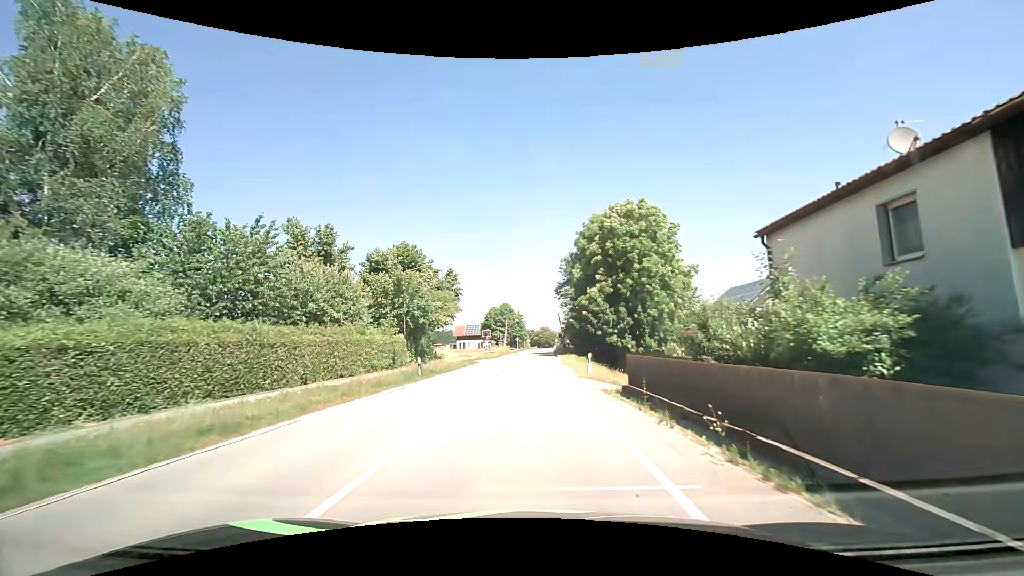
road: secondary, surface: asphalt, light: Day
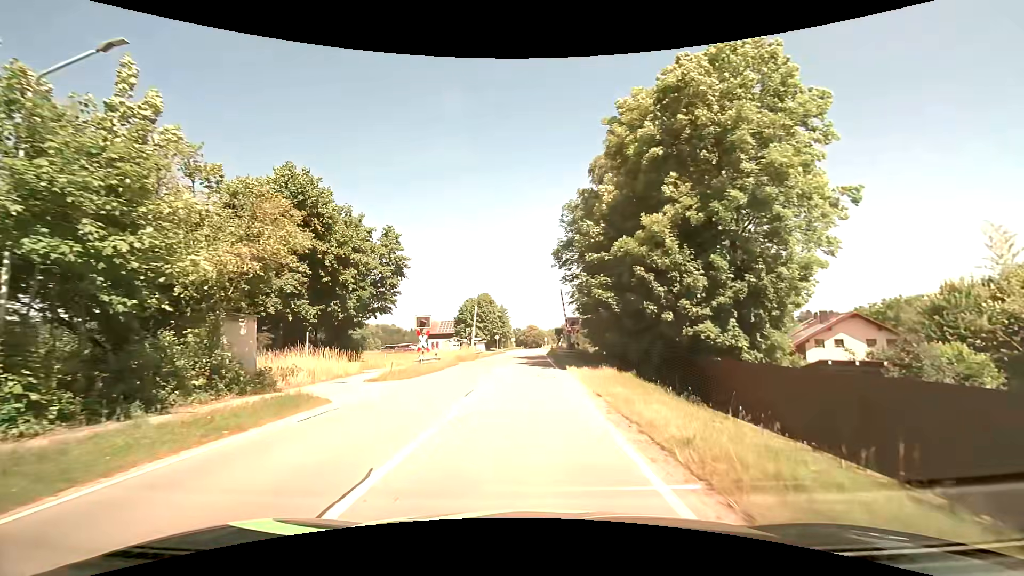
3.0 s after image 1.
(0.0, +27.8) m; +1°
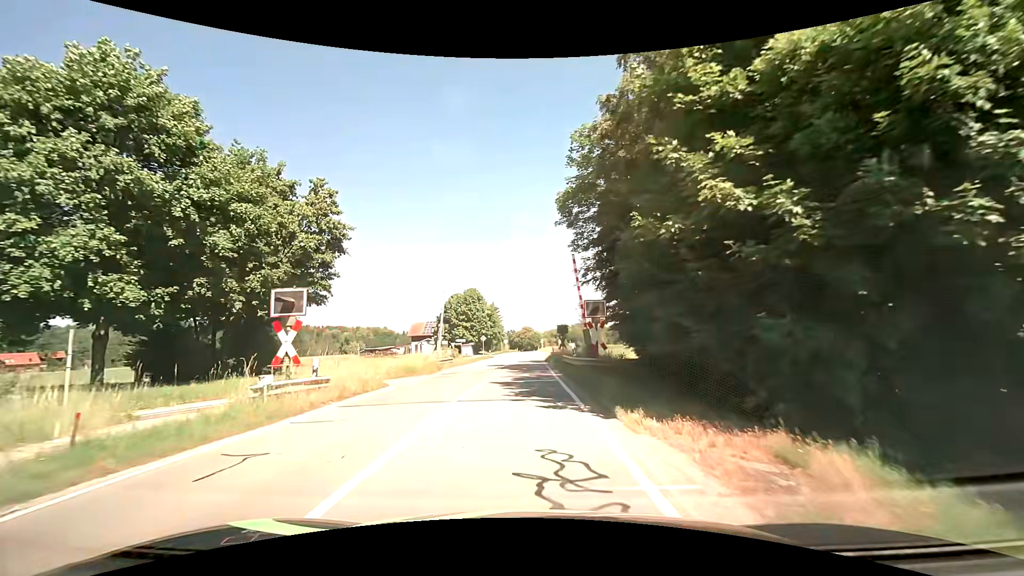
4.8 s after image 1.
(+0.1, +15.3) m; +1°
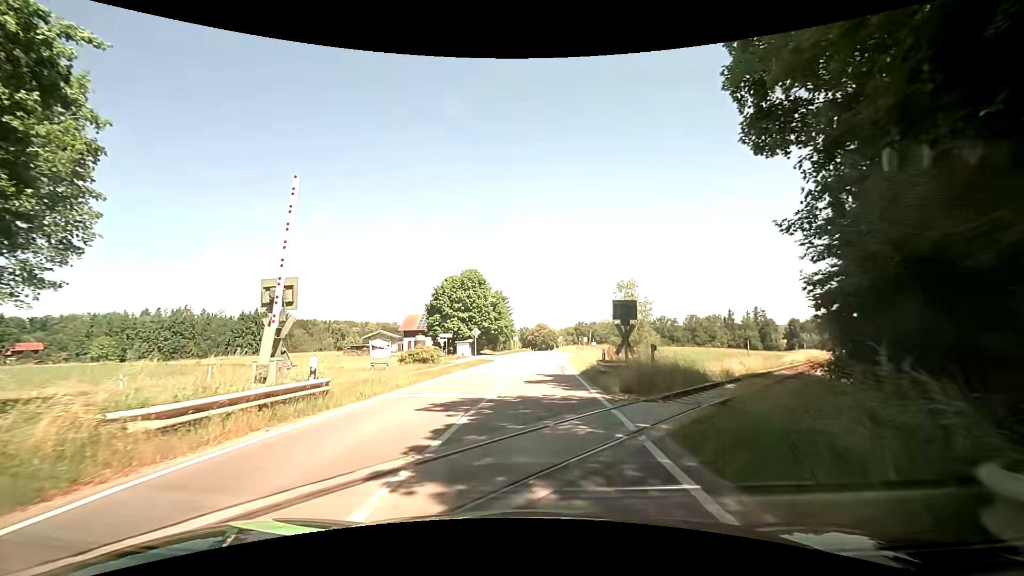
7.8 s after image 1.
(-0.4, +23.4) m; -2°
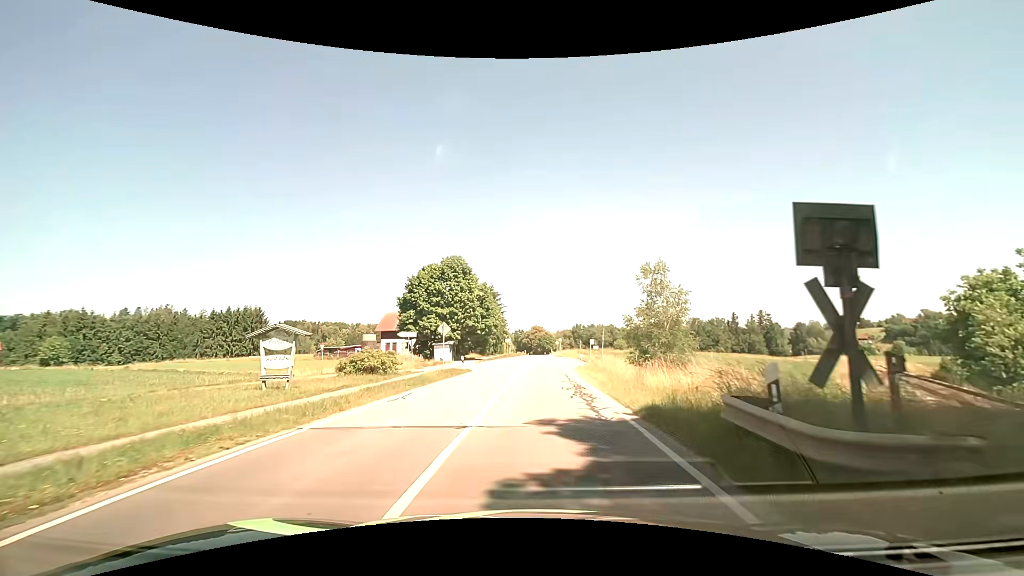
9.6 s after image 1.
(+0.1, +13.9) m; +1°
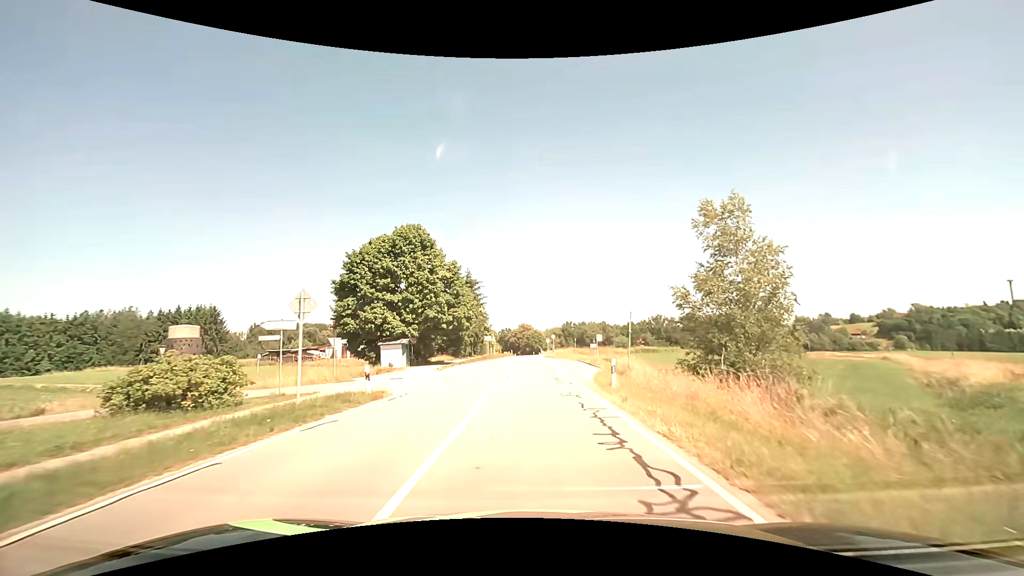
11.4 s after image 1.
(+0.2, +17.2) m; +1°
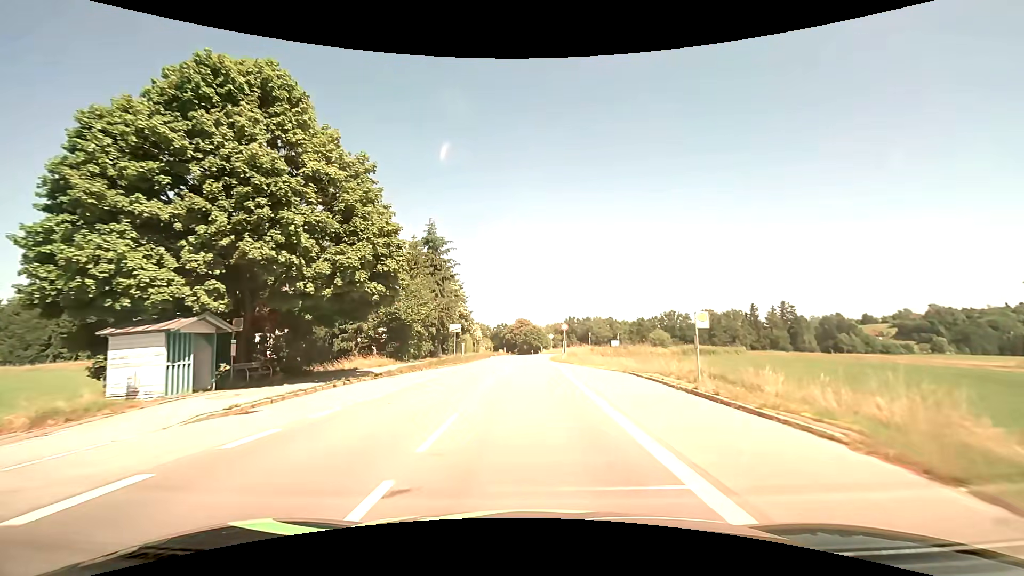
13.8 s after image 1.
(+0.1, +28.1) m; 0°
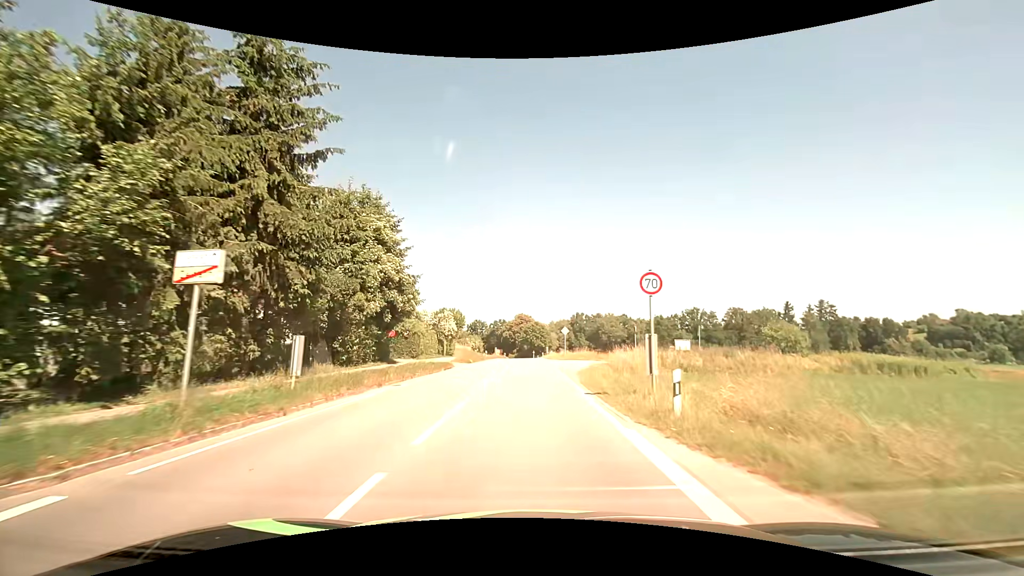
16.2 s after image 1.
(0.0, +31.2) m; 0°
(0, +10) (0, +20) (0, +30) (0, +40) (0, +50) (0, +60) (0, +70) (0, +80) (0, +90) (0, +100) m
